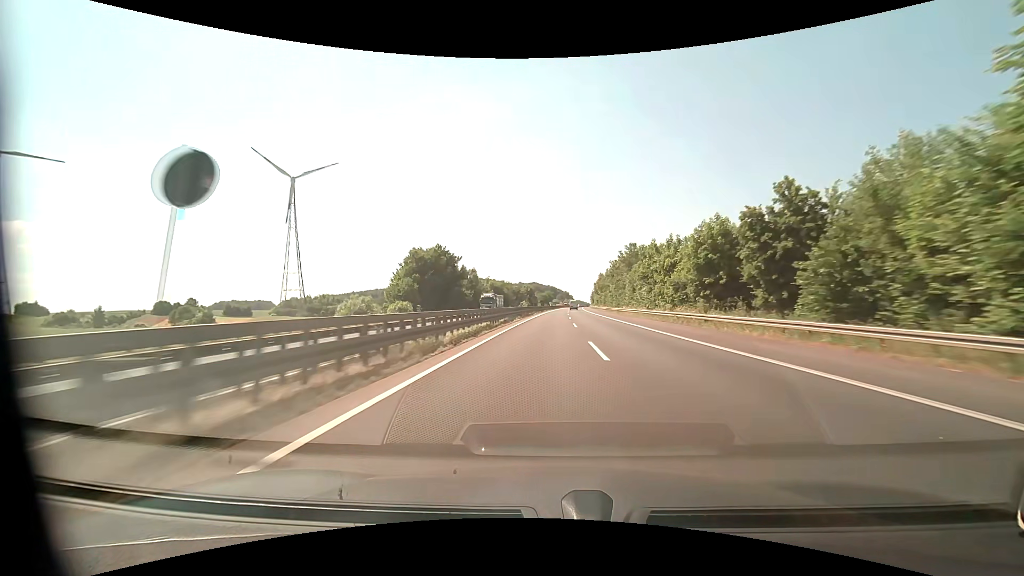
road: motorway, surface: asphalt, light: Day
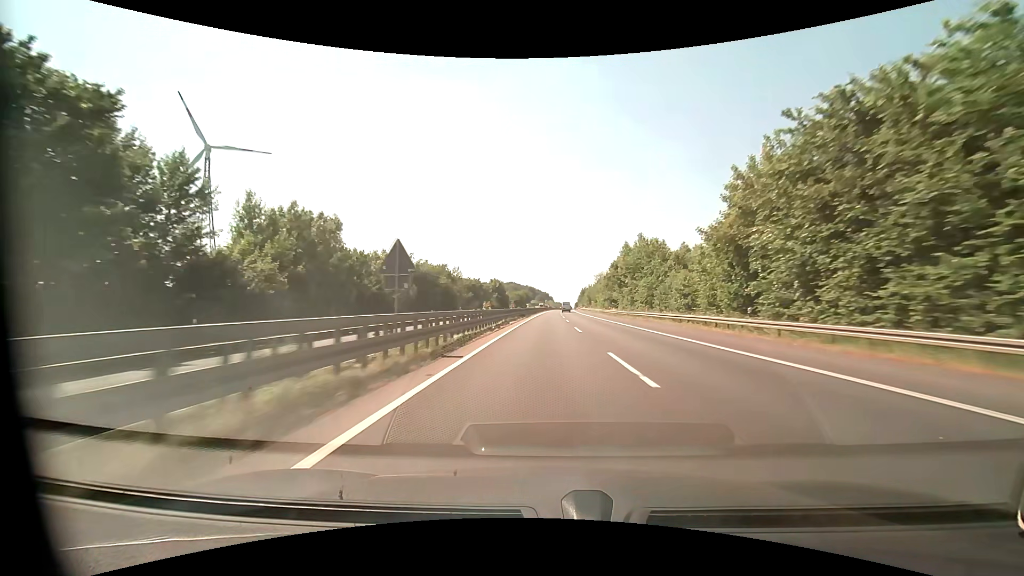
(+1.6, +75.7) m; +2°
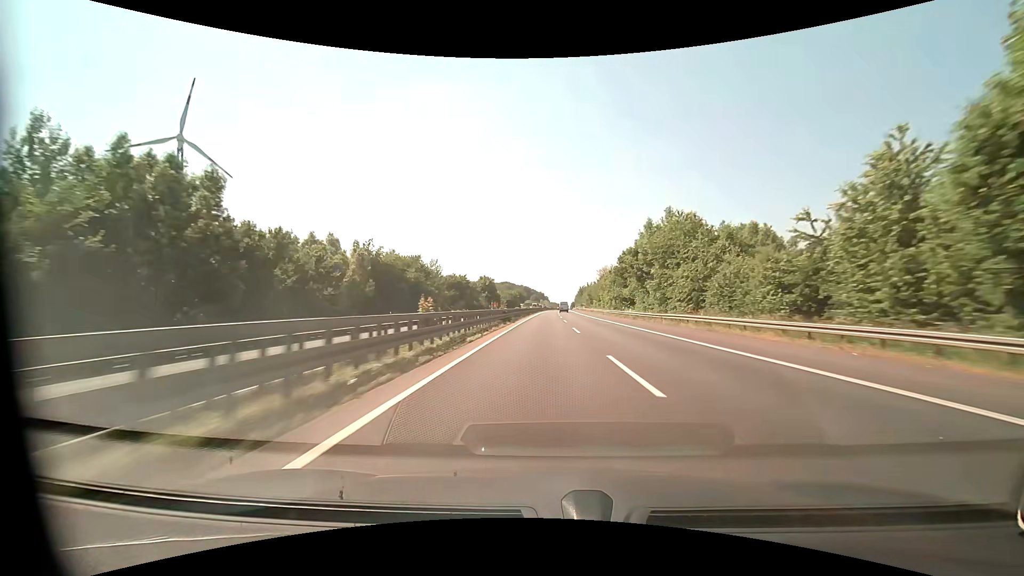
(+0.1, +18.9) m; +1°
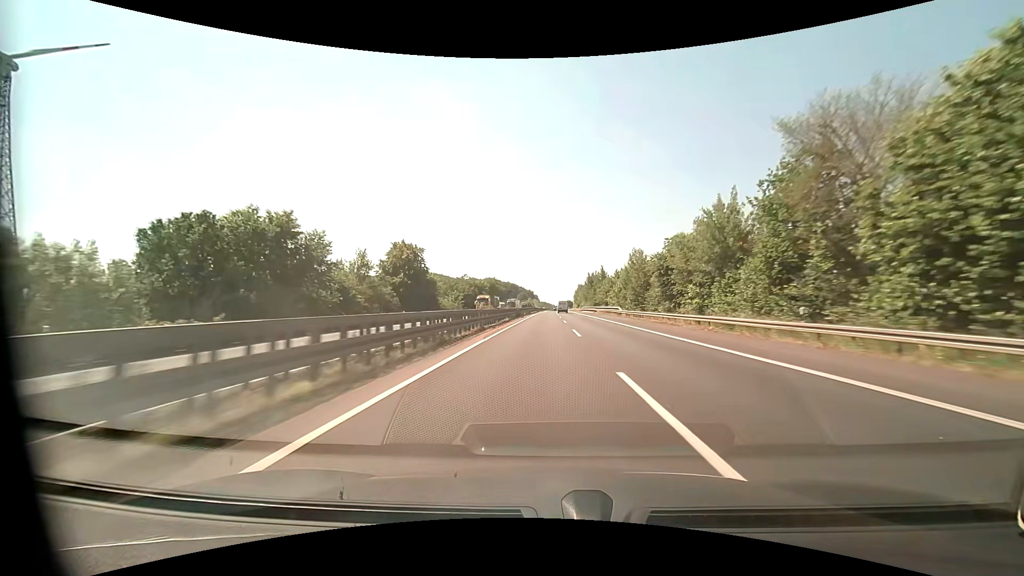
(+1.1, +93.6) m; +1°
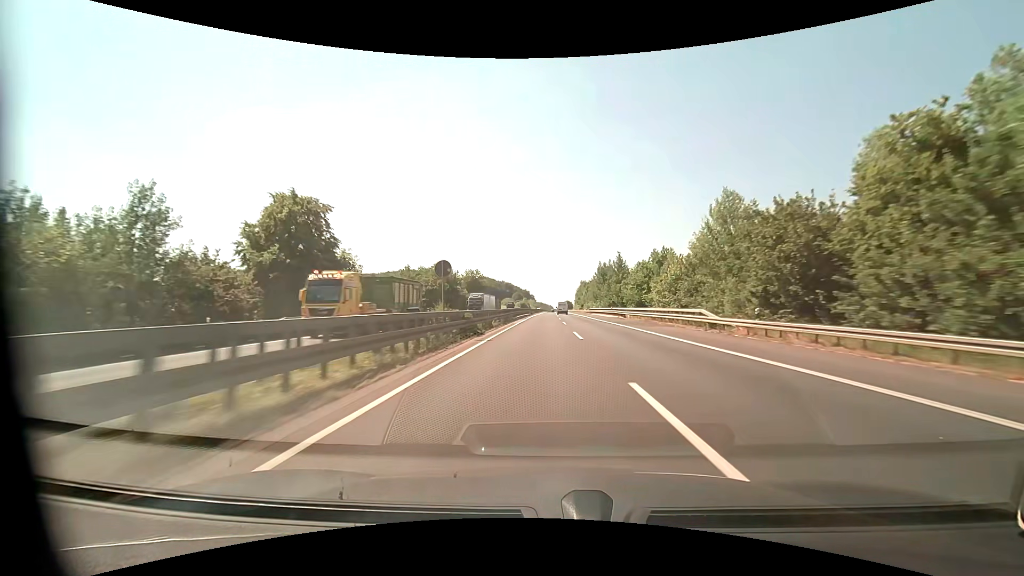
(+0.1, +37.1) m; 0°
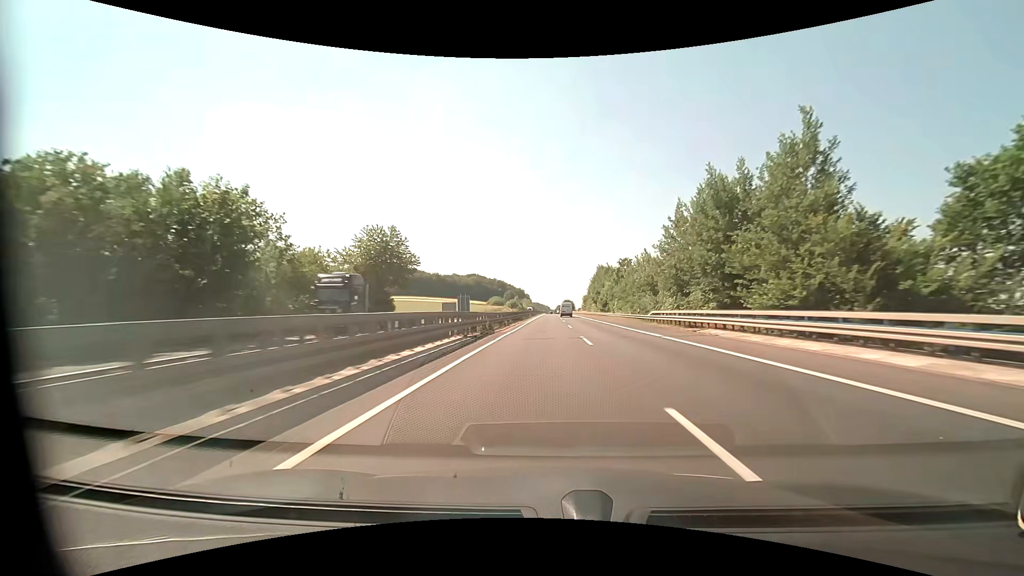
(+0.4, +73.8) m; 0°
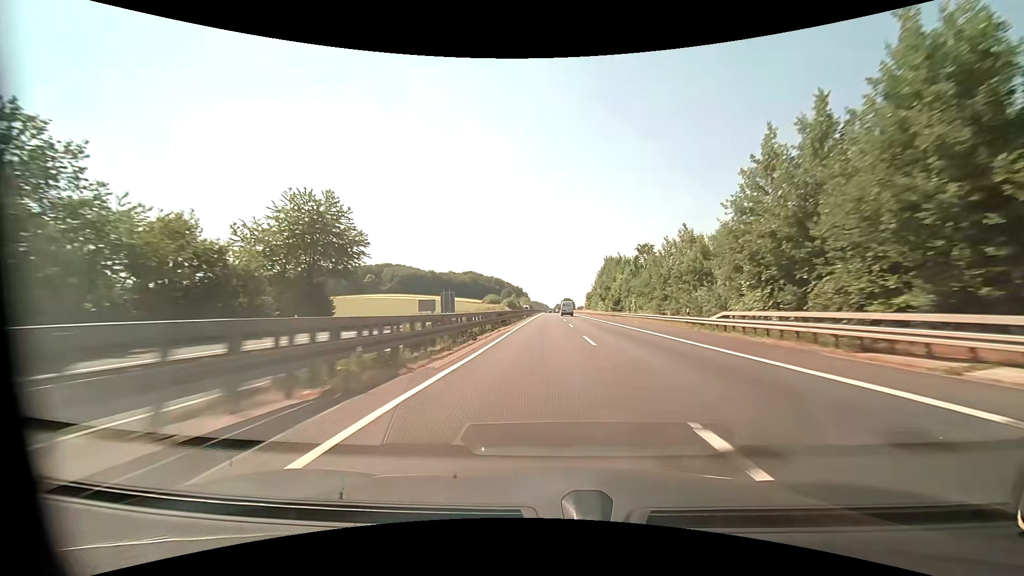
(0.0, +18.6) m; 0°
(0, +10) (0, +20) (0, +30) (0, +40) (0, +50) (0, +60) (0, +70) (0, +80) (0, +90) (+1, +100) m
